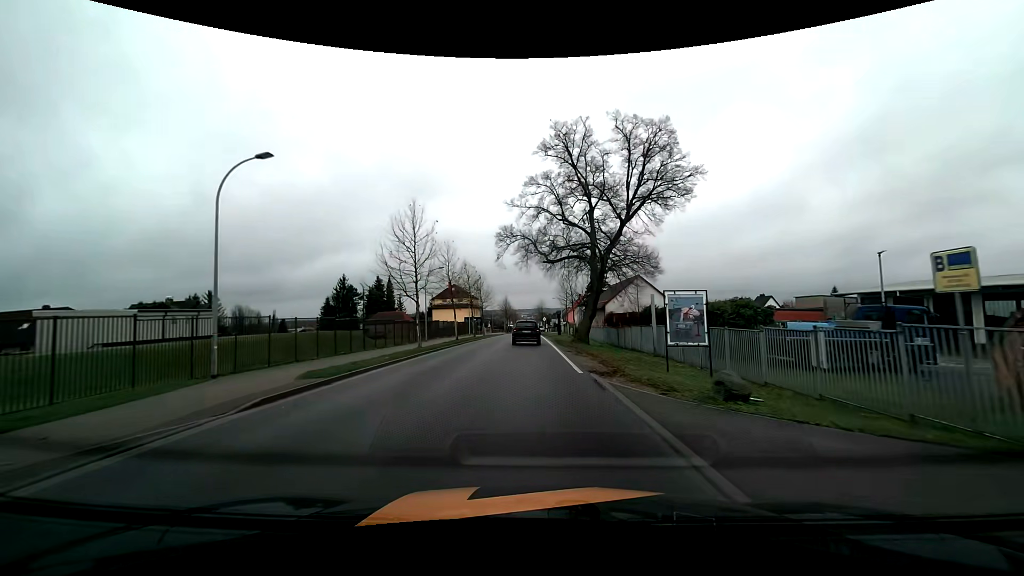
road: tertiary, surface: asphalt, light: Day
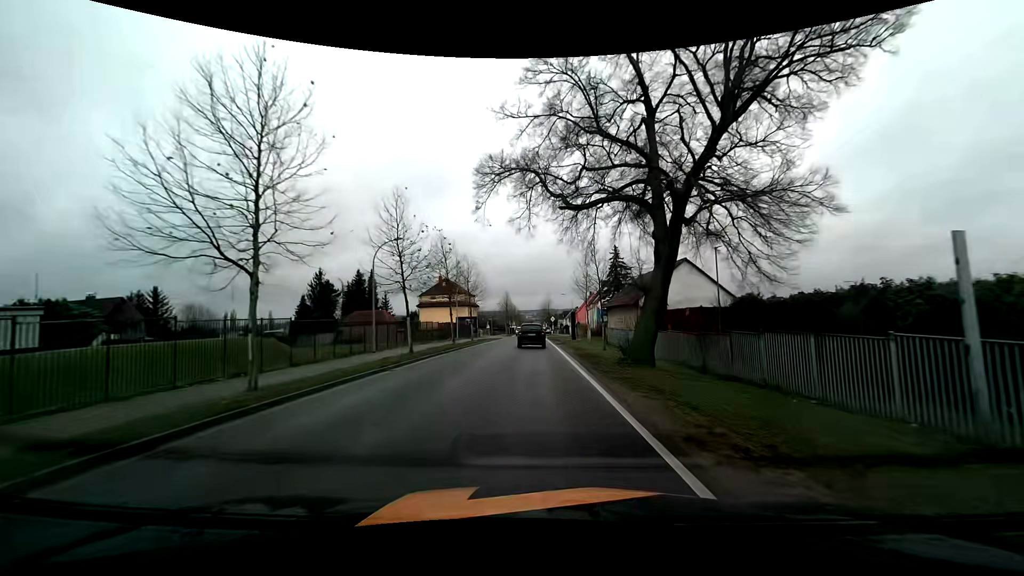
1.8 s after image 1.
(-0.1, +18.2) m; -1°
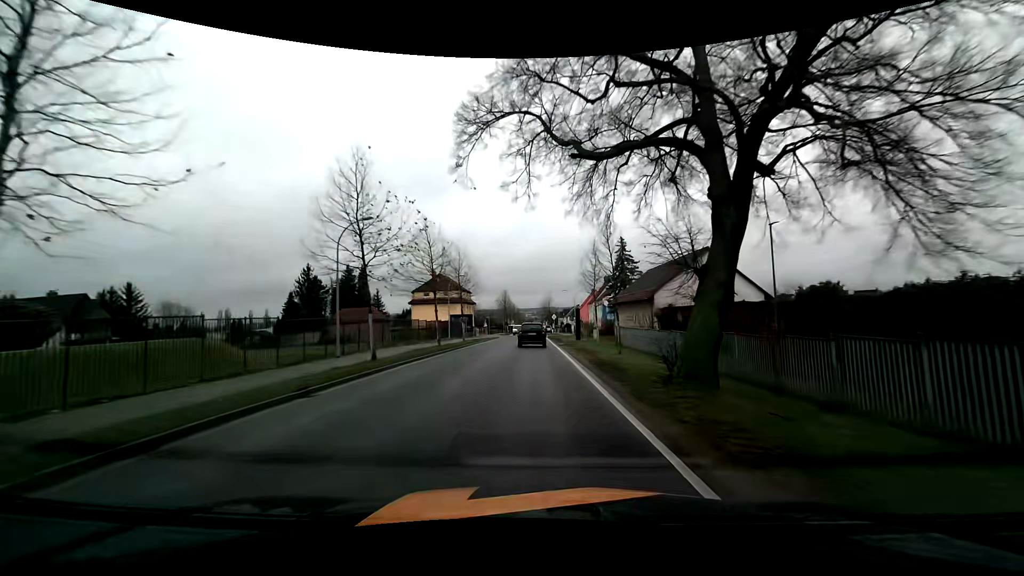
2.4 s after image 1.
(0.0, +6.1) m; 0°
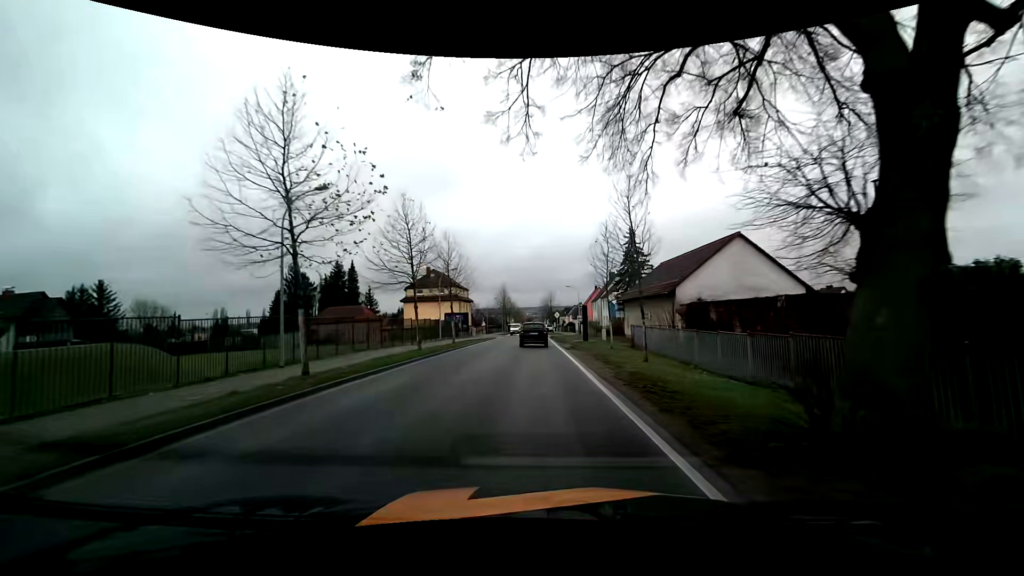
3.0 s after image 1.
(0.0, +6.2) m; 0°
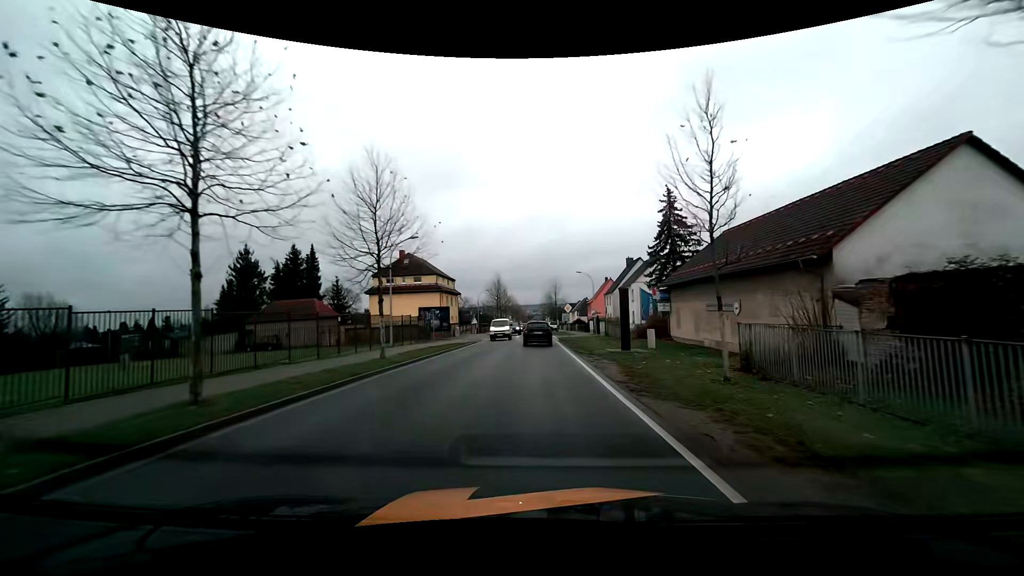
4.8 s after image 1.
(-0.2, +18.5) m; -1°
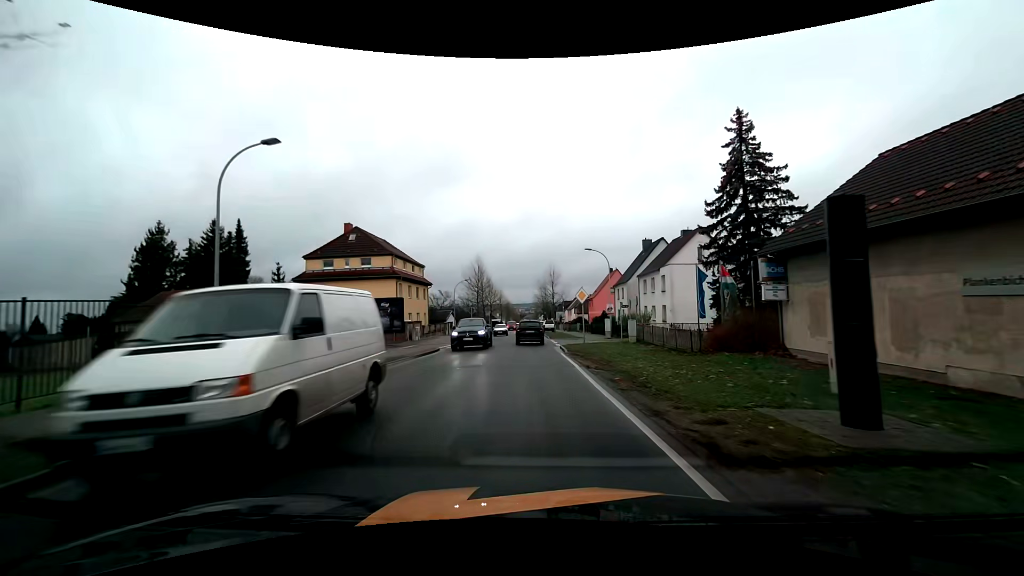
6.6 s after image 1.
(+0.2, +18.2) m; +1°
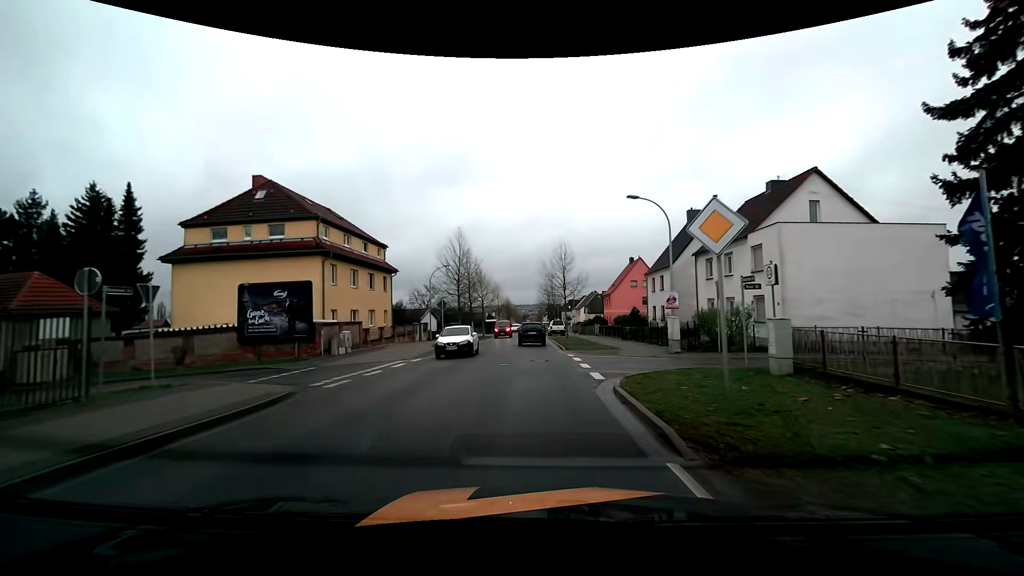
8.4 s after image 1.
(-0.1, +18.1) m; 0°
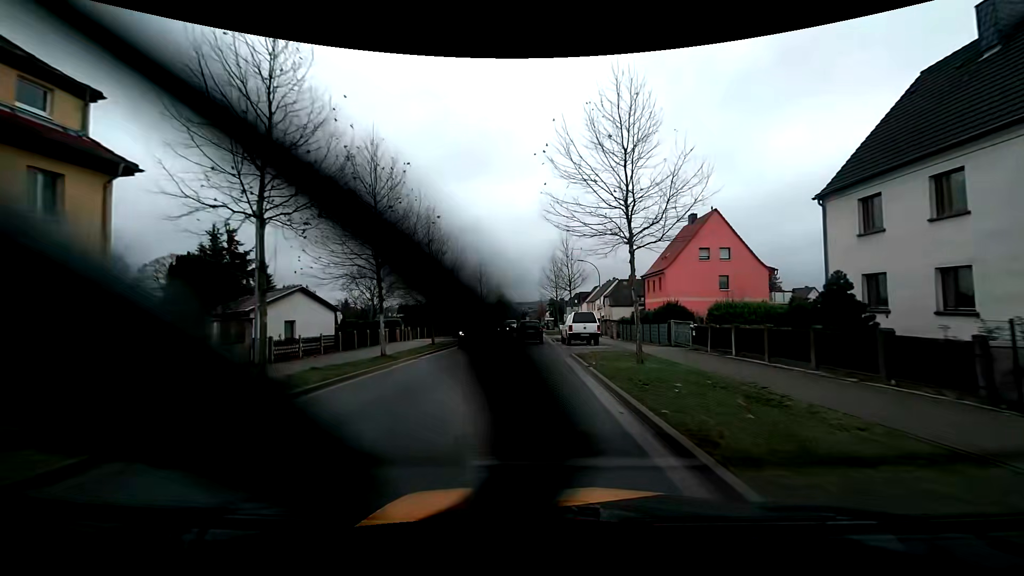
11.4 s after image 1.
(-0.1, +31.9) m; 0°
(0, +10) (0, +20) (0, +30) (0, +40) (0, +50) (0, +60) (0, +70) (0, +80) (0, +90) (0, +100) m
